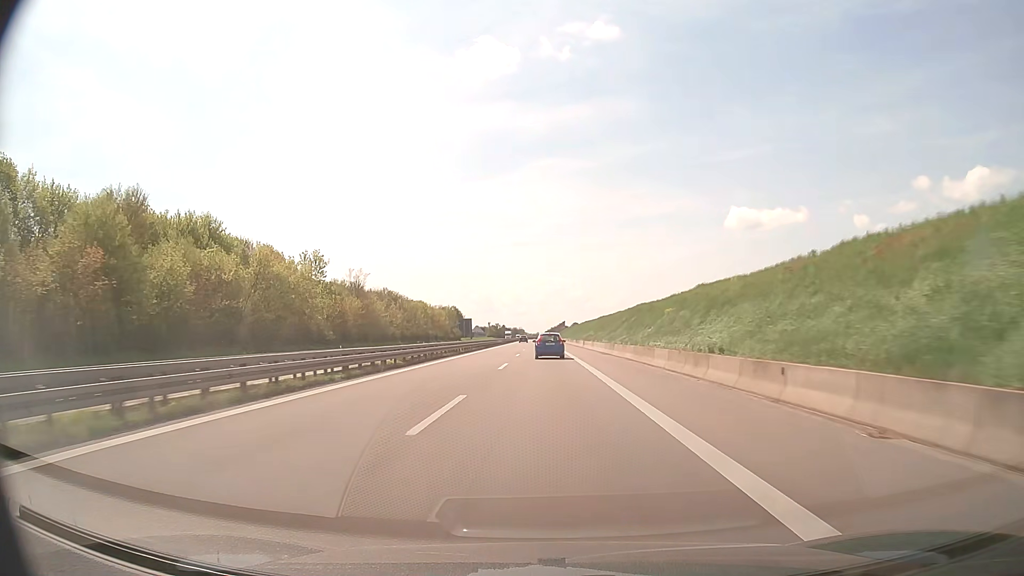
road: trunk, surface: asphalt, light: Day
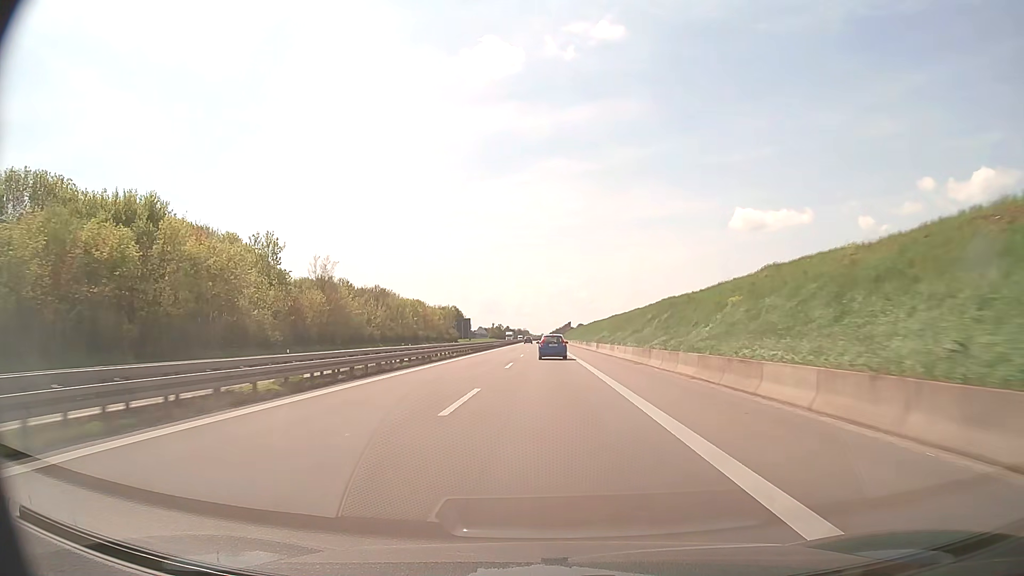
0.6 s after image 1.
(-0.1, +15.6) m; 0°
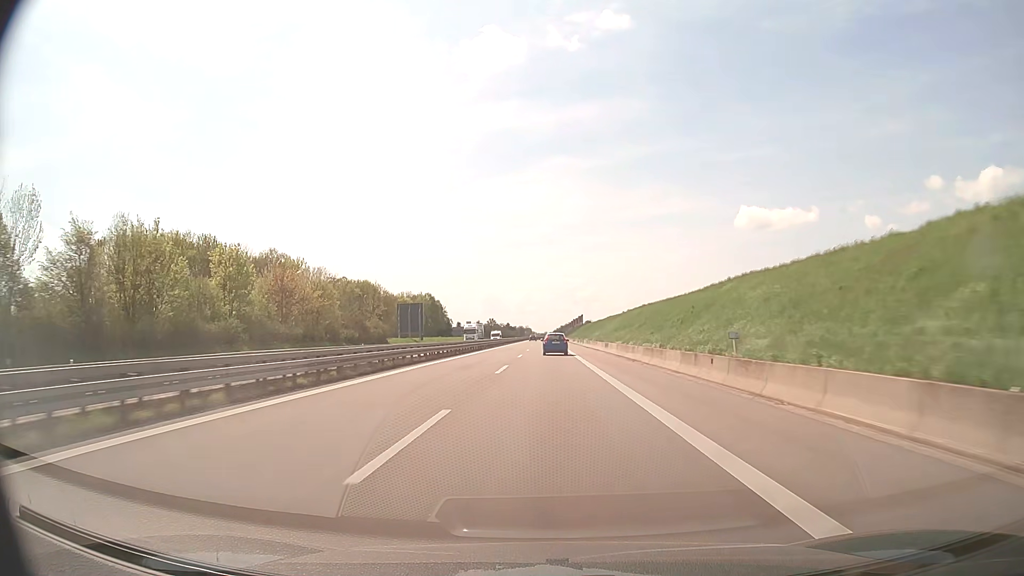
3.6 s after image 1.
(-0.4, +77.5) m; 0°
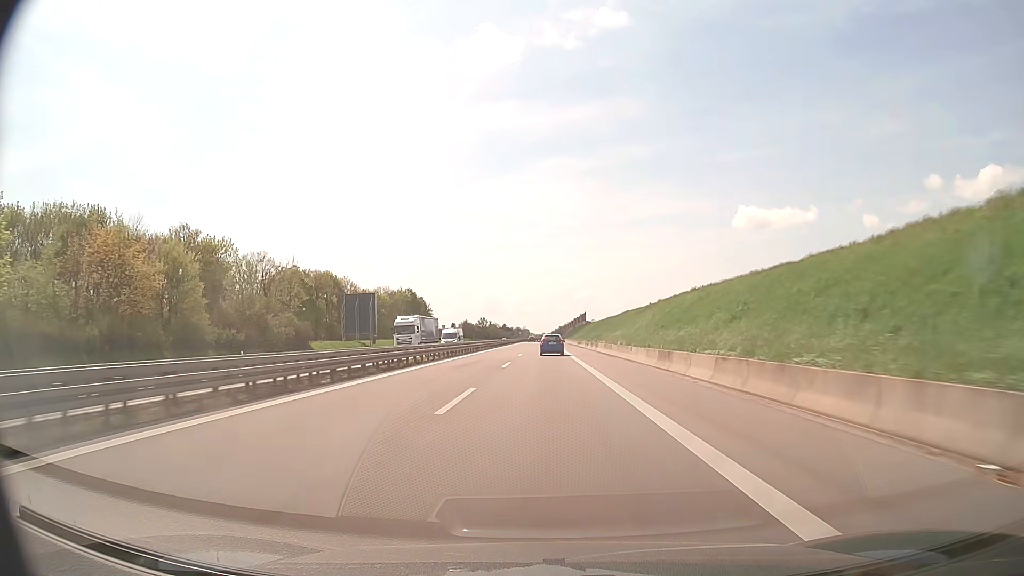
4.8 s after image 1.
(+0.1, +30.3) m; 0°
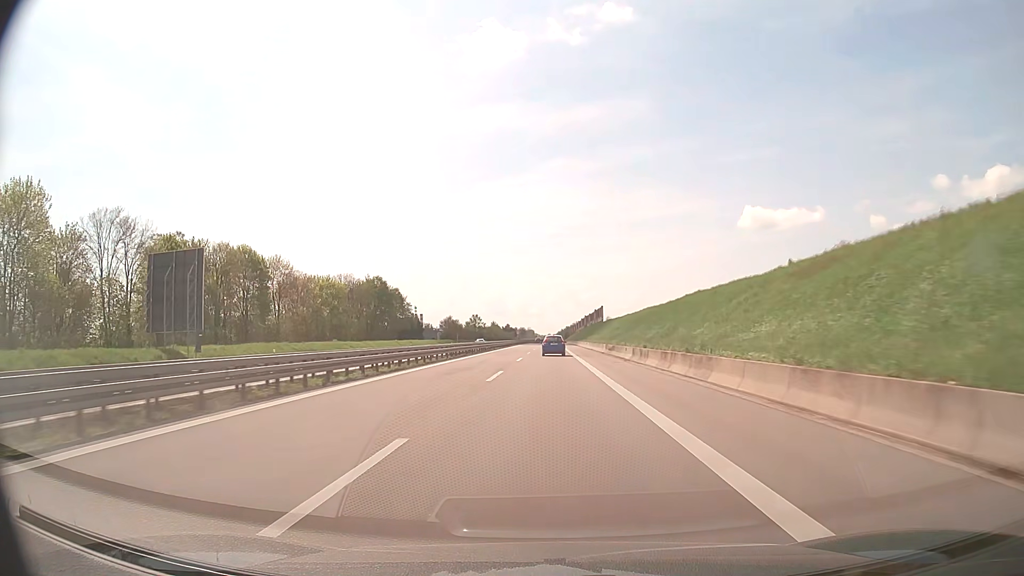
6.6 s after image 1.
(-0.1, +44.8) m; -1°
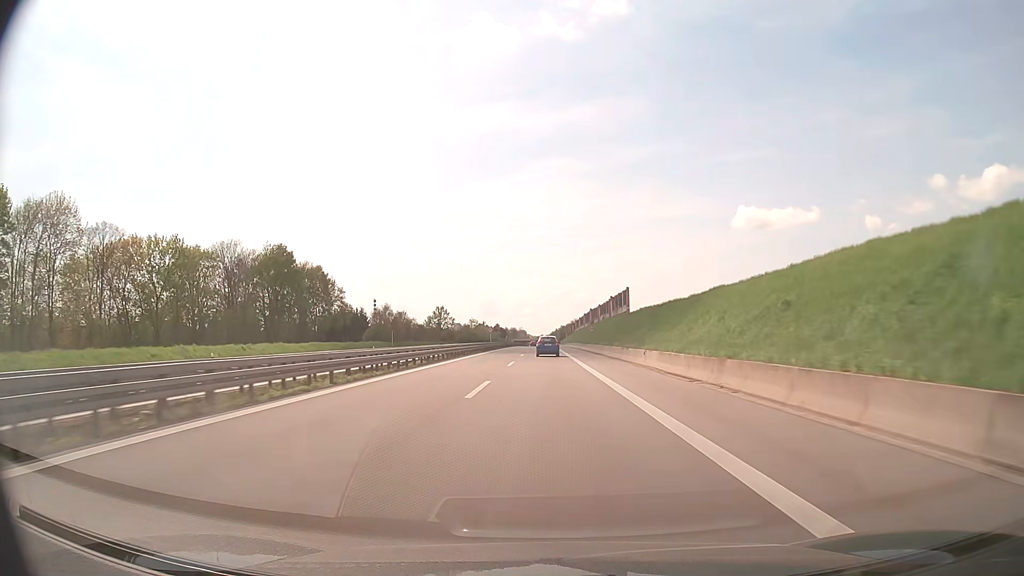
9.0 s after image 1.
(+0.1, +59.8) m; +1°
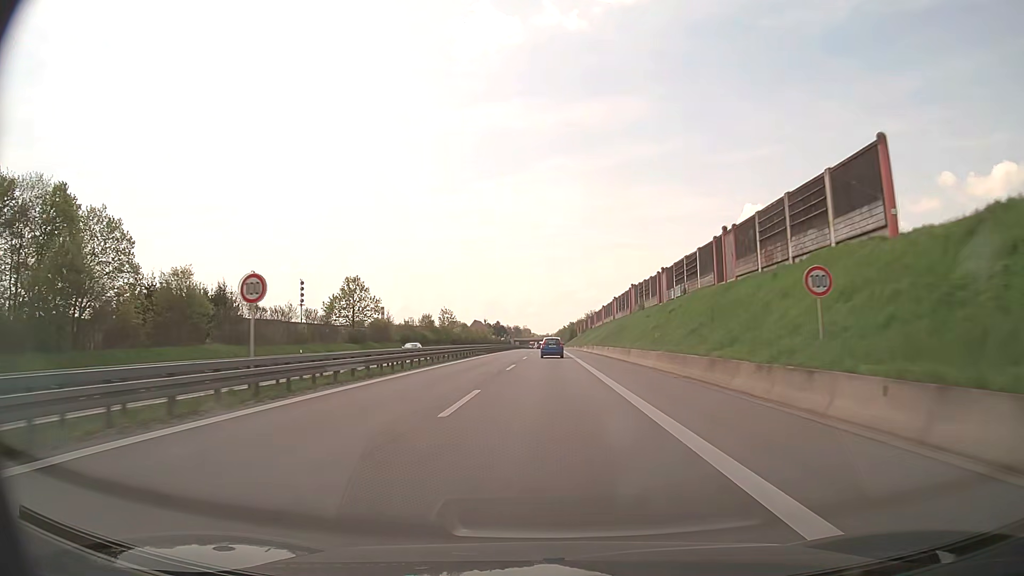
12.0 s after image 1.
(-0.2, +75.8) m; 0°
(0, +10) (0, +20) (0, +30) (0, +40) (0, +50) (0, +60) (0, +70) (0, +80) (0, +90) (0, +100) m
